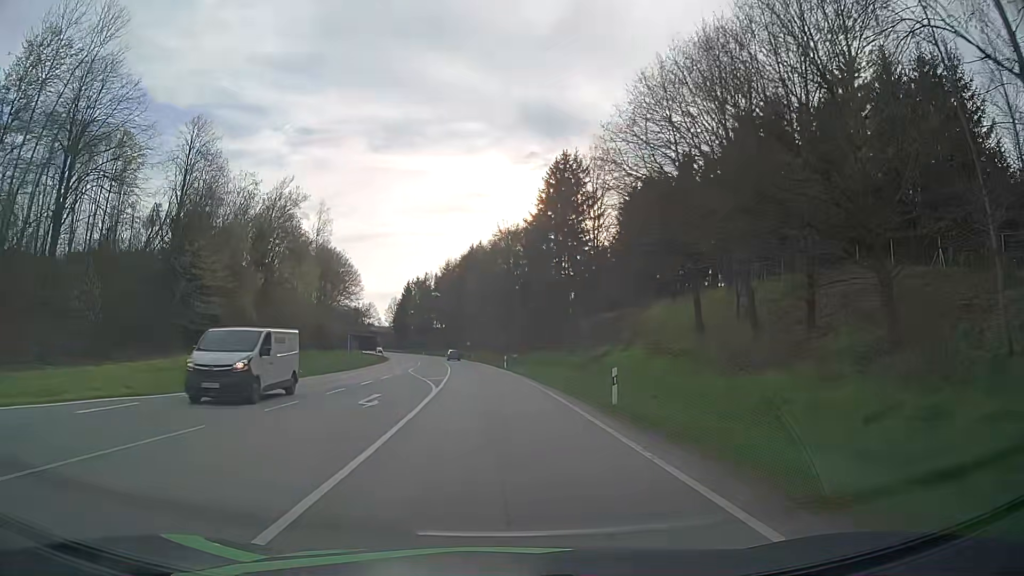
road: secondary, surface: asphalt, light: Day
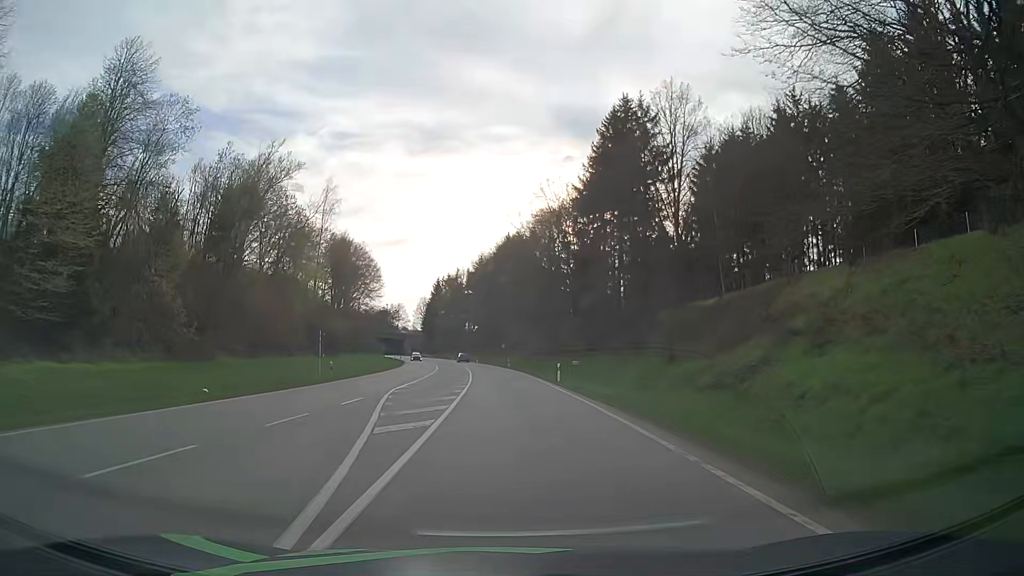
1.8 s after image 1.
(-0.6, +21.3) m; -3°
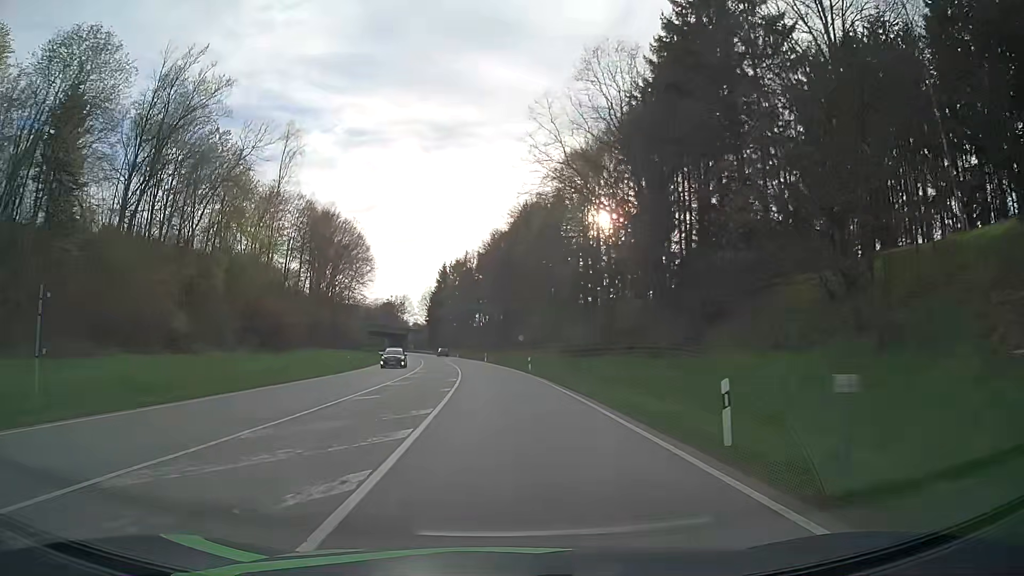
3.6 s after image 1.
(0.0, +27.5) m; -1°
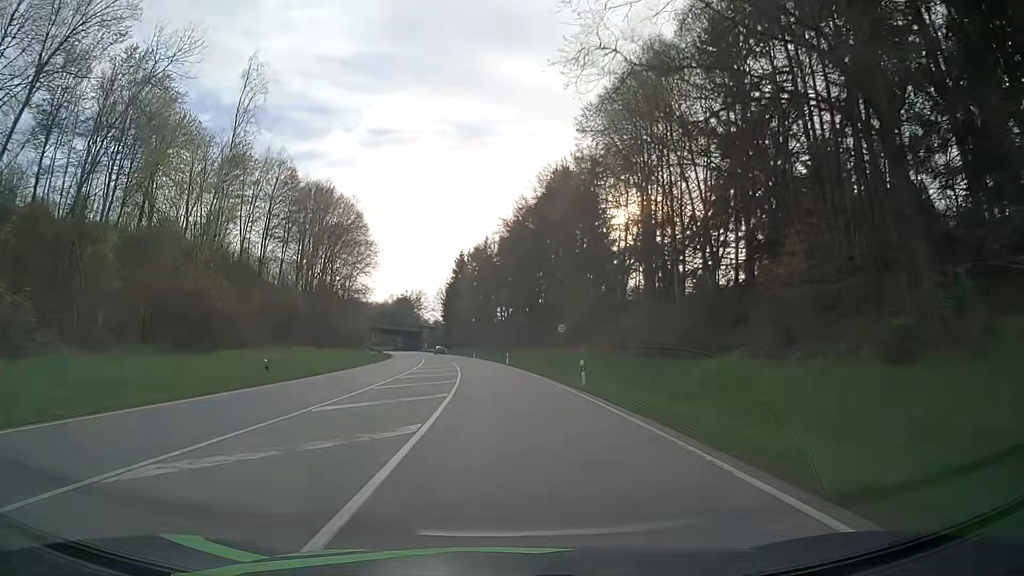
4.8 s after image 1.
(-0.4, +20.7) m; -2°
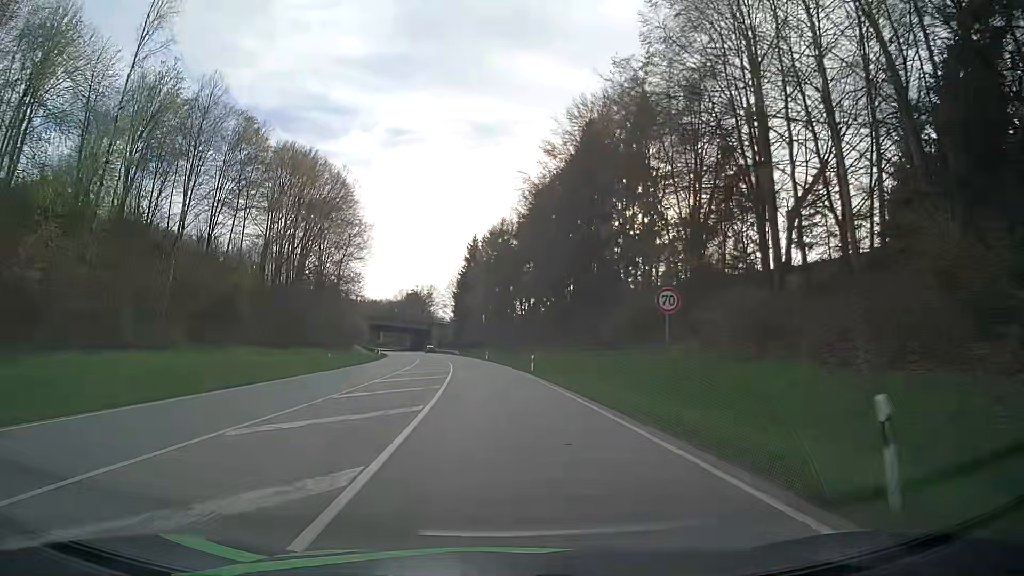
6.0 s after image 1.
(-0.3, +21.2) m; -2°
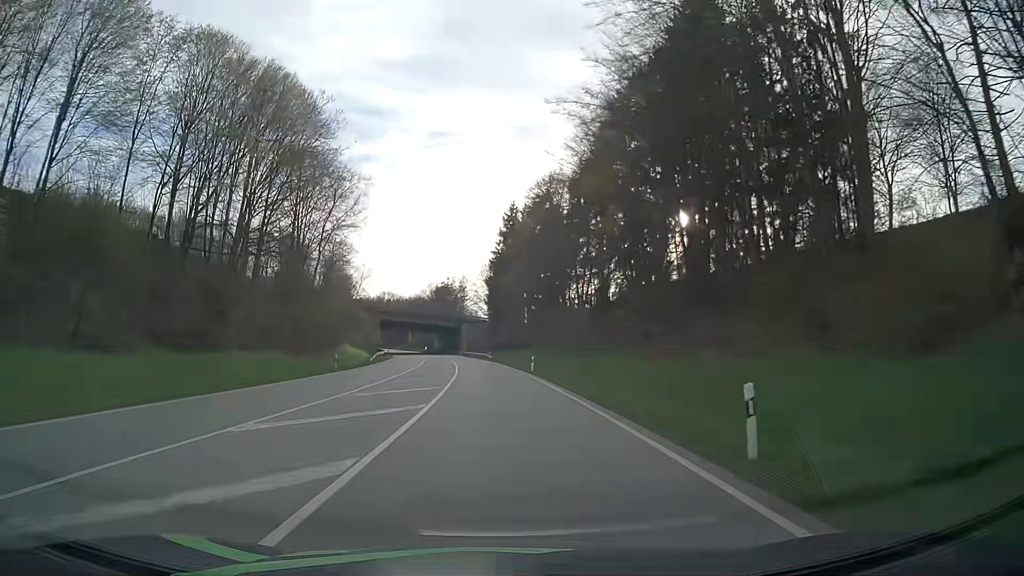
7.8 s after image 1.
(-0.8, +32.6) m; -3°
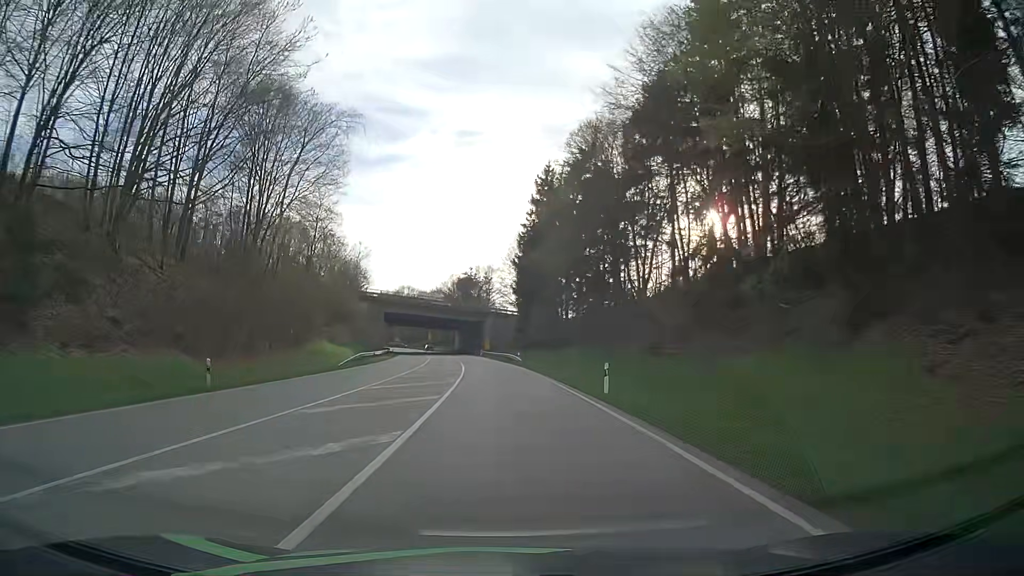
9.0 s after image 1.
(-0.4, +22.3) m; -3°
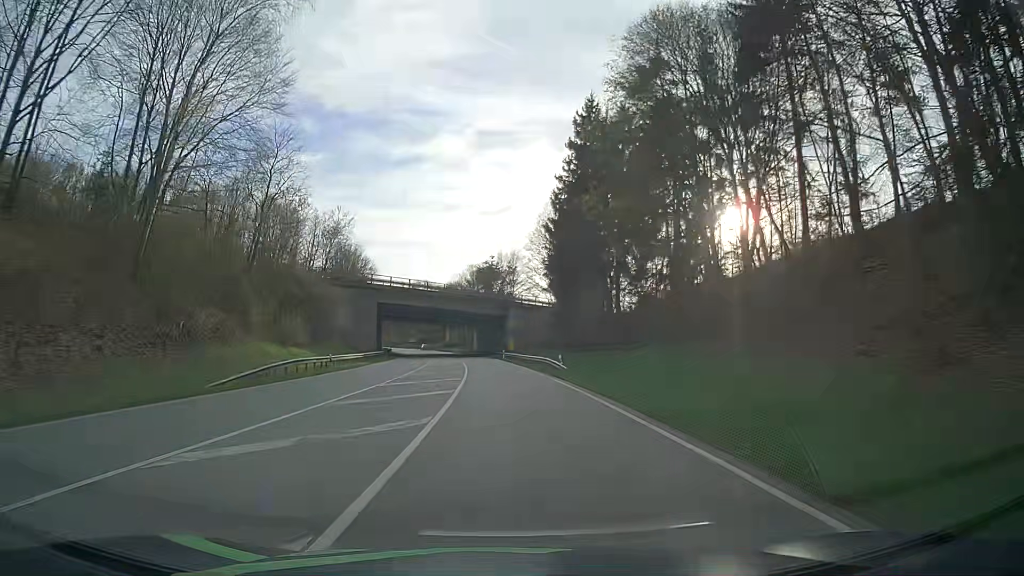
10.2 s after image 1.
(-0.3, +22.7) m; -2°
(0, +10) (0, +20) (-1, +30) (-1, +40) (-2, +50) (-3, +60) (-4, +70) (-5, +80) (-6, +90) (-7, +100) m
